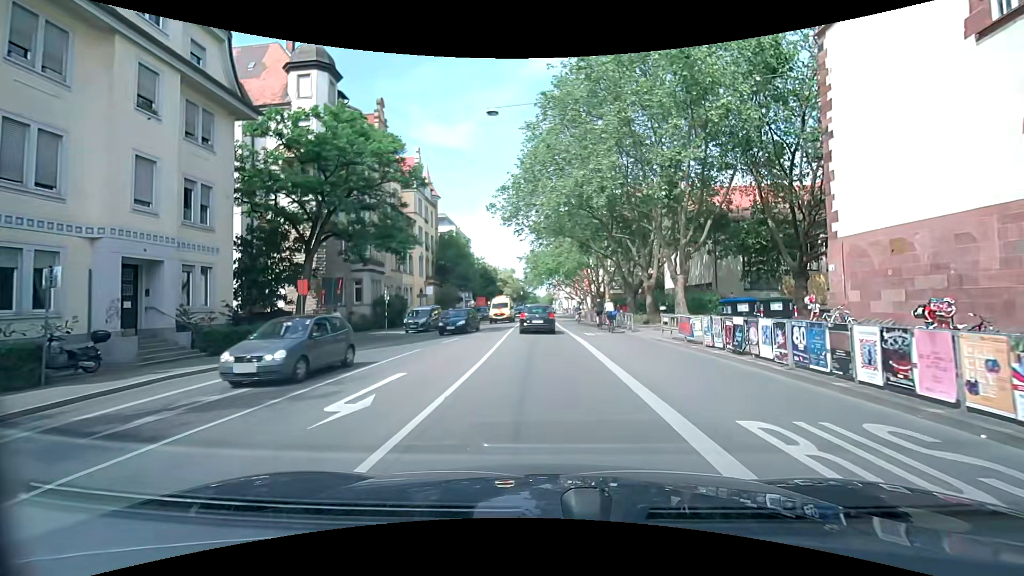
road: secondary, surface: asphalt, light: Day
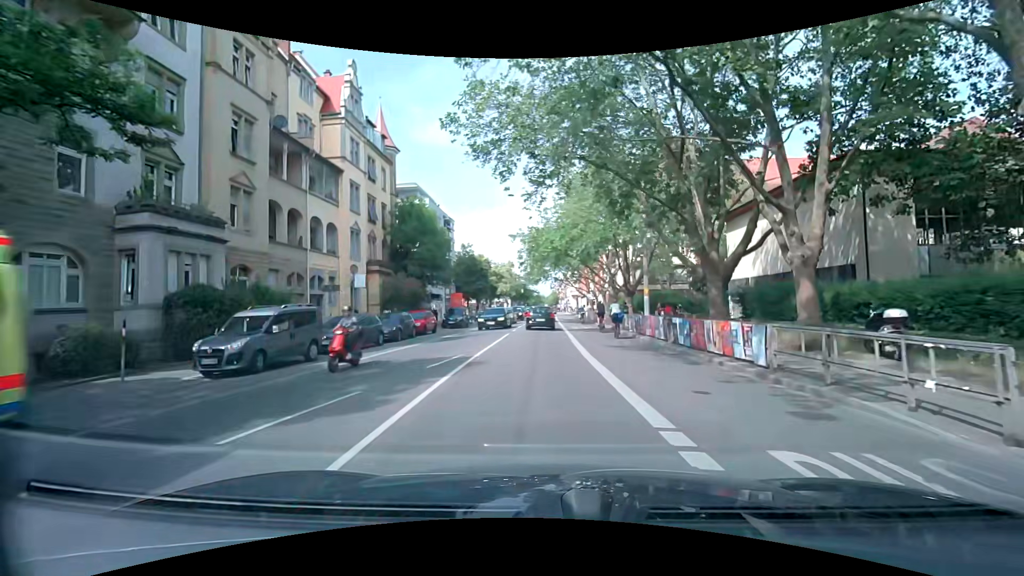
(+0.1, +21.3) m; 0°
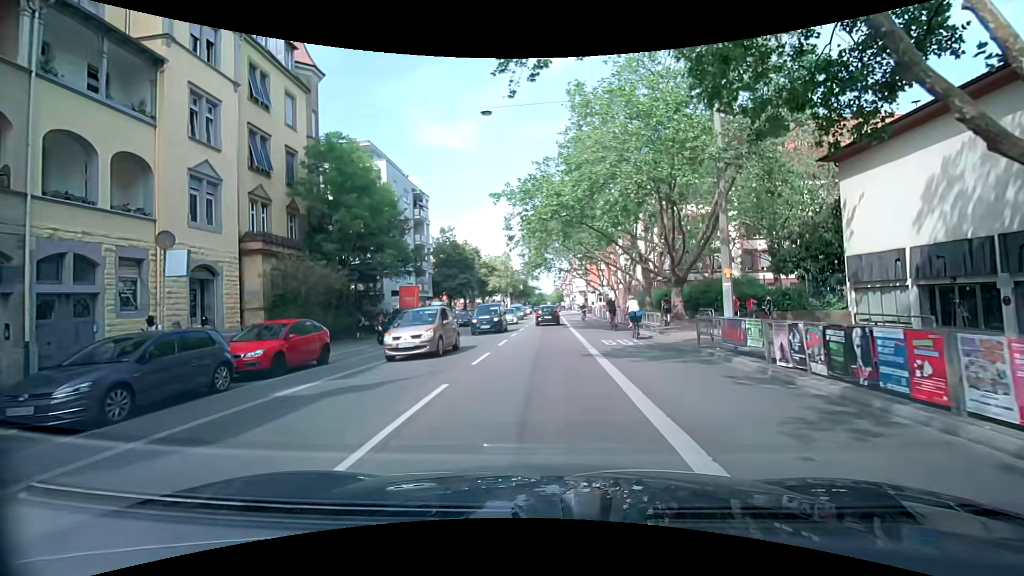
(-0.1, +16.7) m; 0°
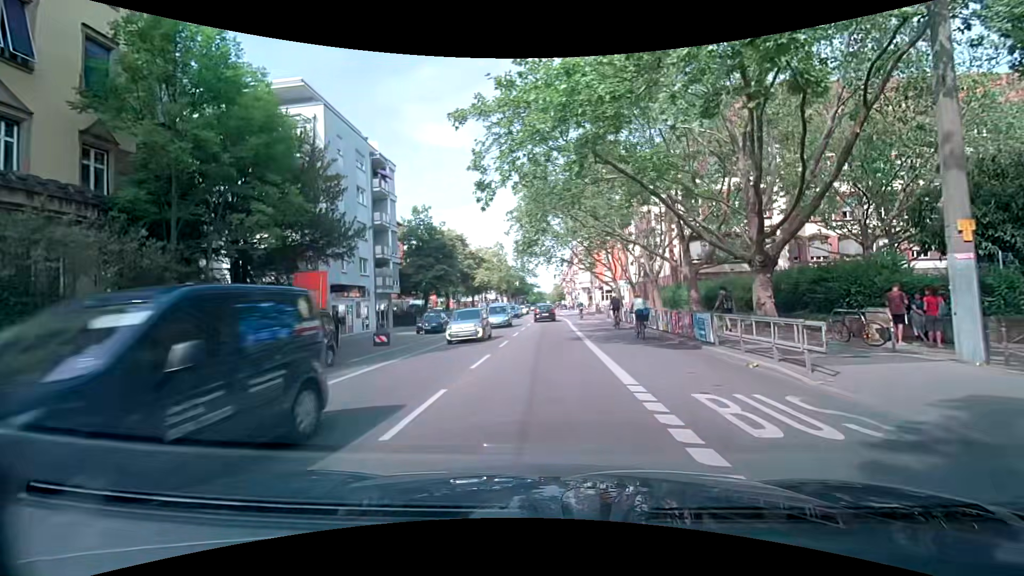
(-0.1, +12.5) m; 0°
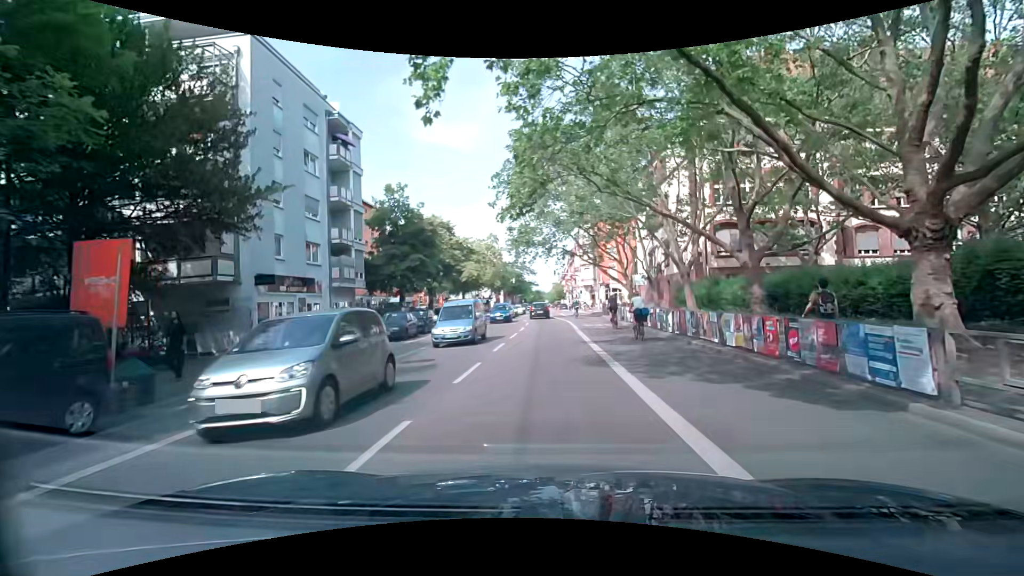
(0.0, +8.3) m; 0°
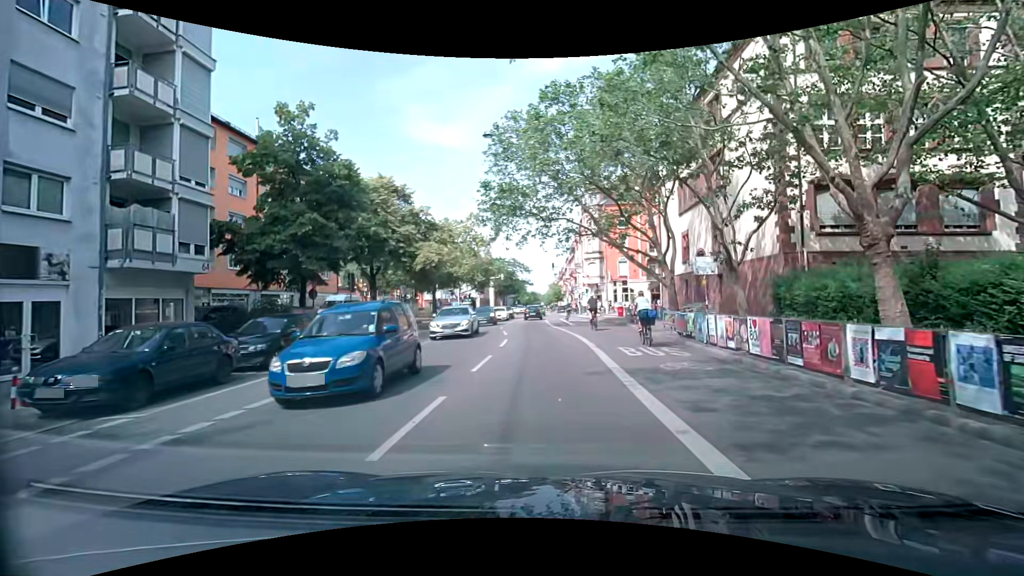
(+0.1, +16.4) m; +1°
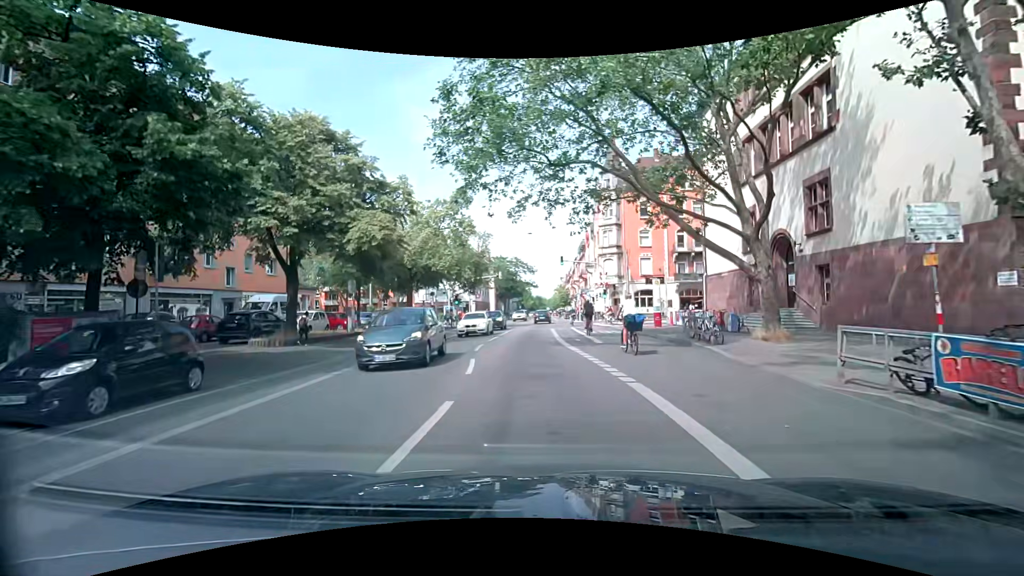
(-0.2, +12.5) m; -1°
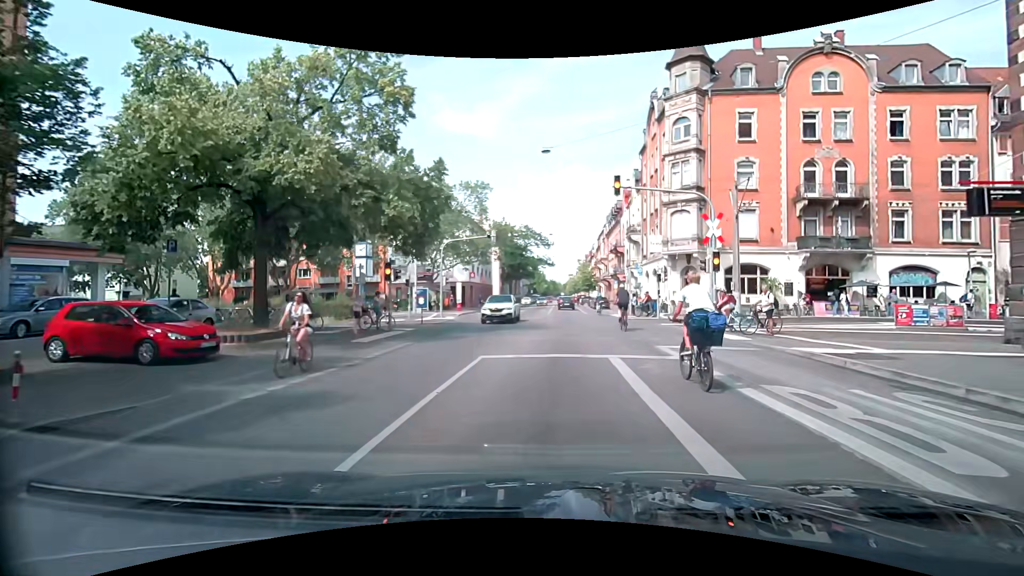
(-0.5, +24.8) m; +1°
(0, +10) (0, +20) (0, +30) (0, +40) (0, +50) (-1, +60) (-1, +70) (-1, +80) (-1, +90) (-1, +100) m
